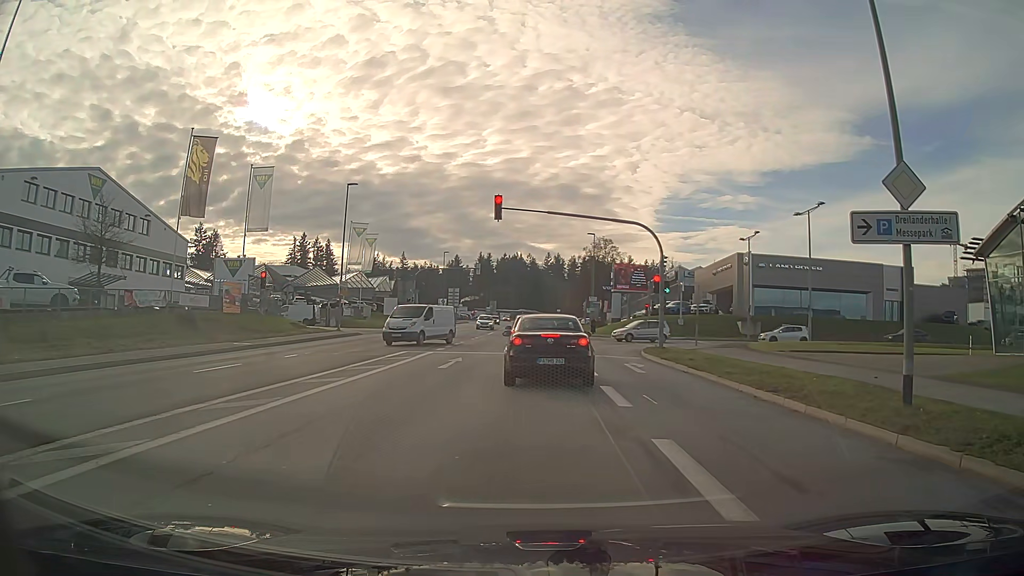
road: tertiary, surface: asphalt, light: Day
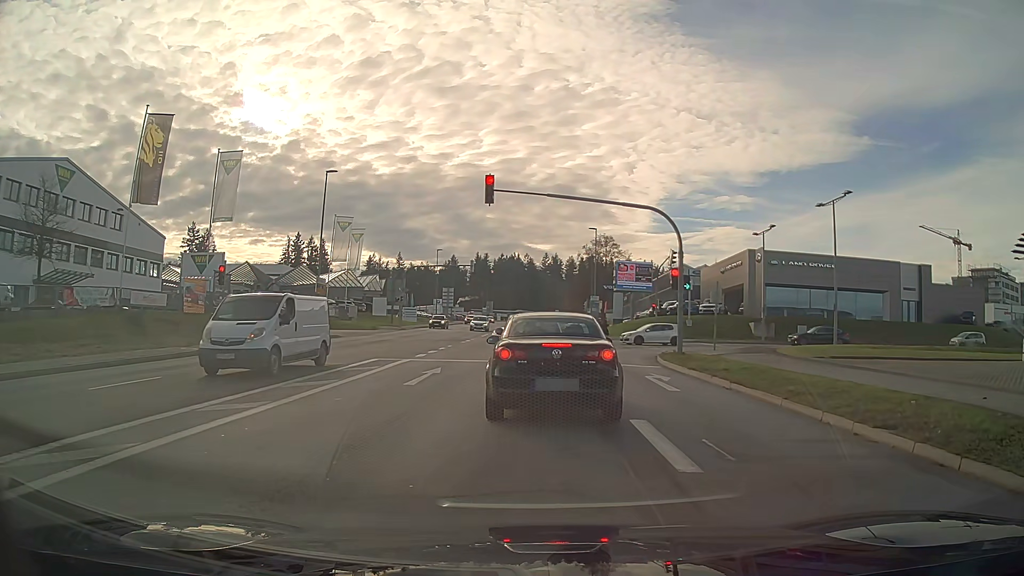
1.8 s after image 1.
(0.0, +4.4) m; +1°
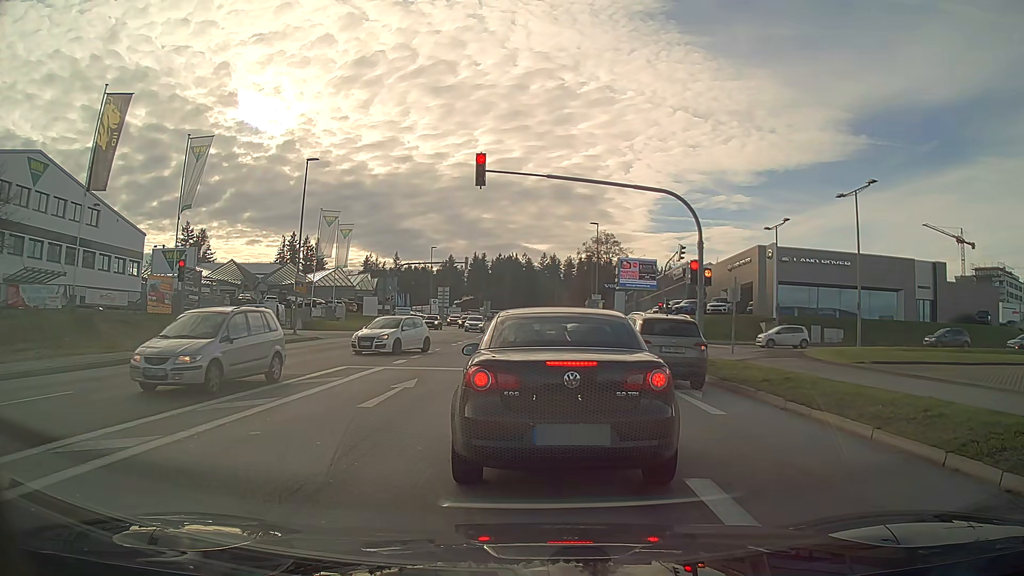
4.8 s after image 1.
(0.0, +3.4) m; -1°
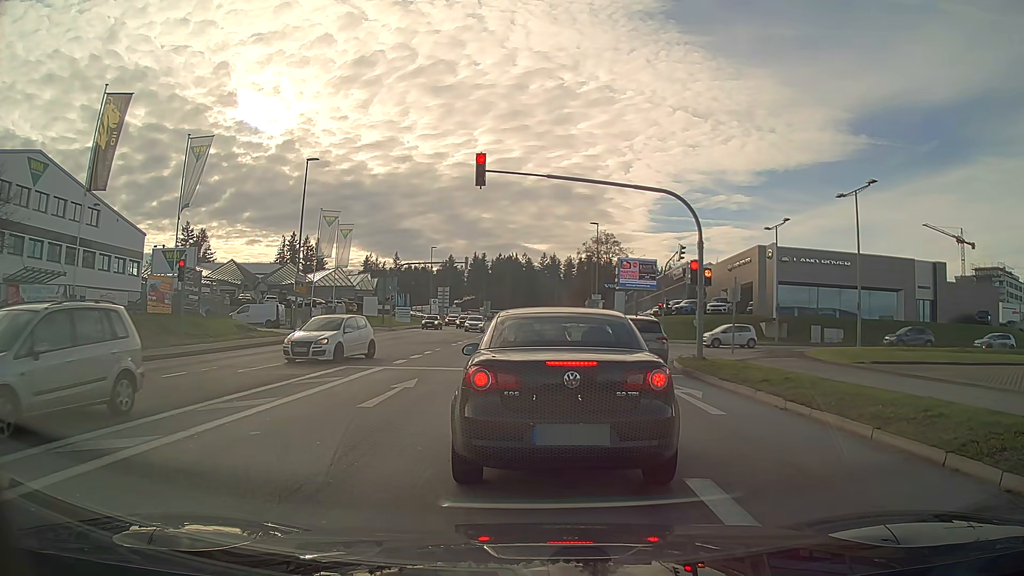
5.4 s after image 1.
(0.0, 0.0) m; 0°
(0, +10) (0, +20) (0, +30) (0, +40) (0, +50) (0, +60) (0, +70) (0, +80) (0, +90) (+1, +100) m
